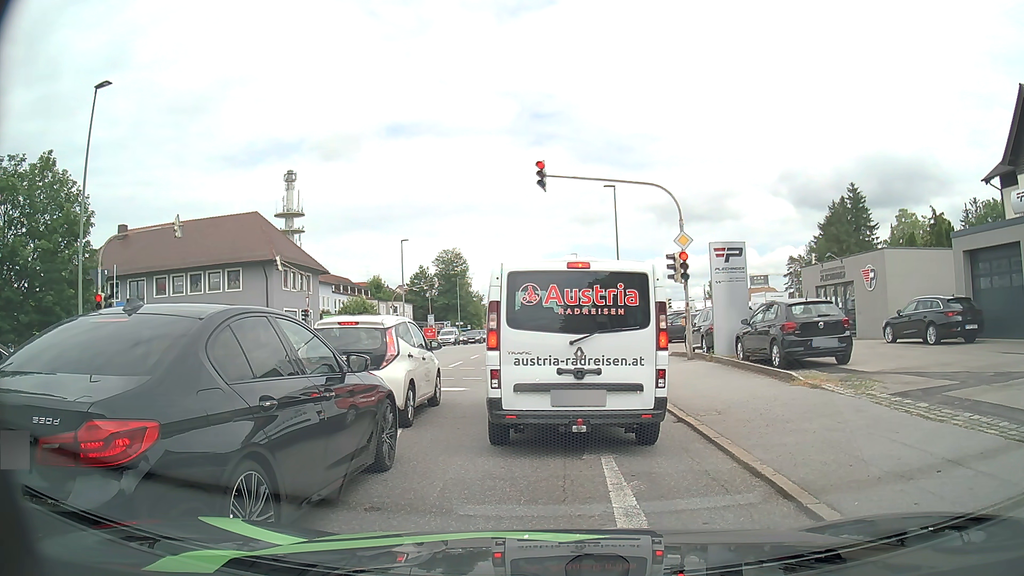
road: tertiary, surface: asphalt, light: Day
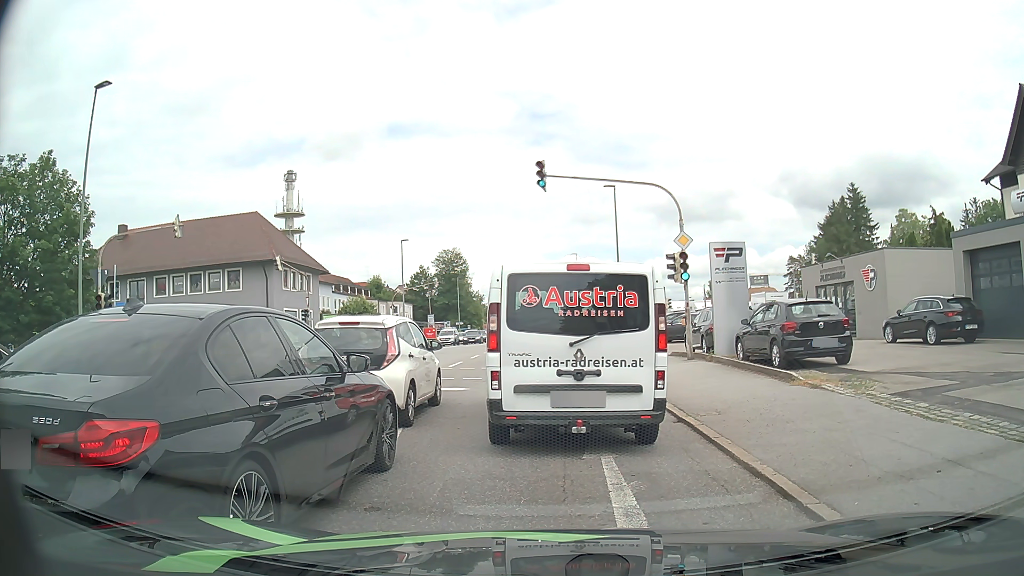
(0.0, 0.0) m; 0°
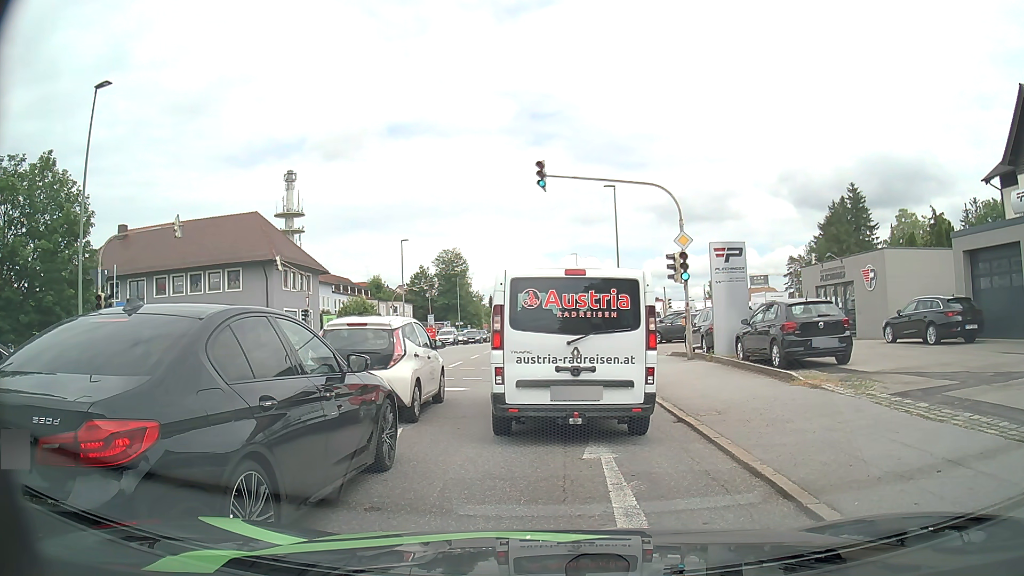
(0.0, 0.0) m; 0°
